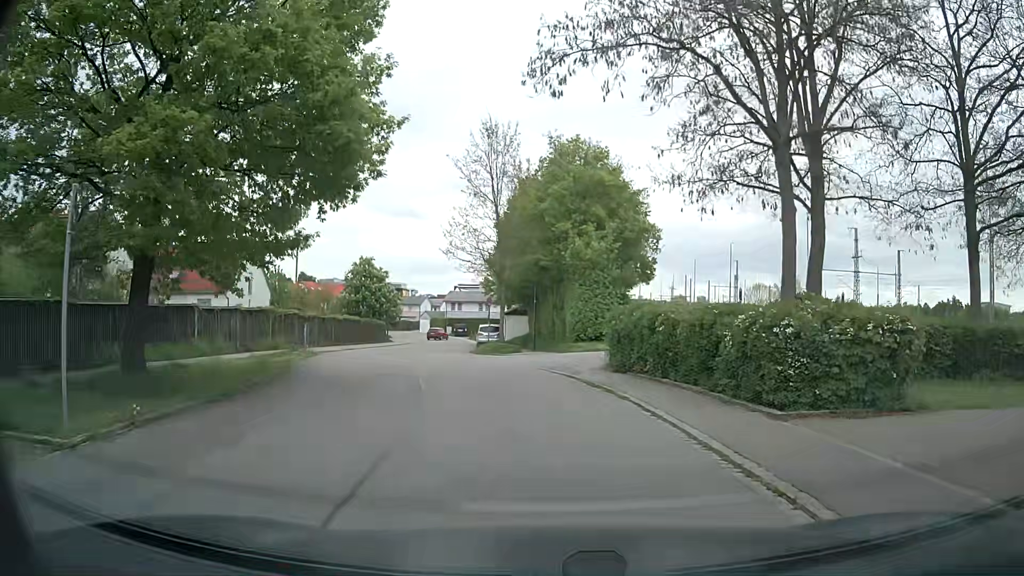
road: residential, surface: asphalt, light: Day
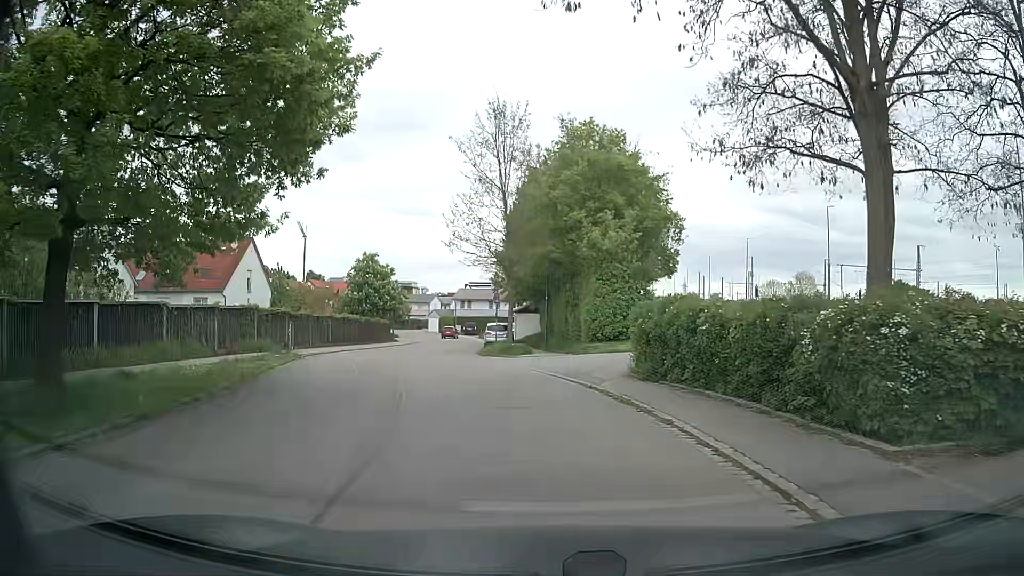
(0.0, +3.1) m; -1°
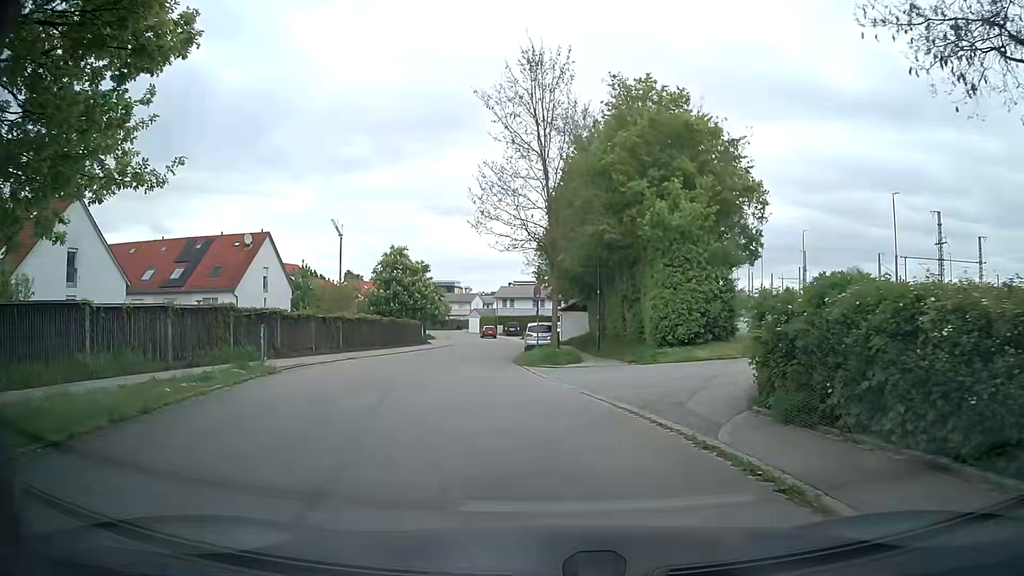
(-0.1, +6.5) m; -4°
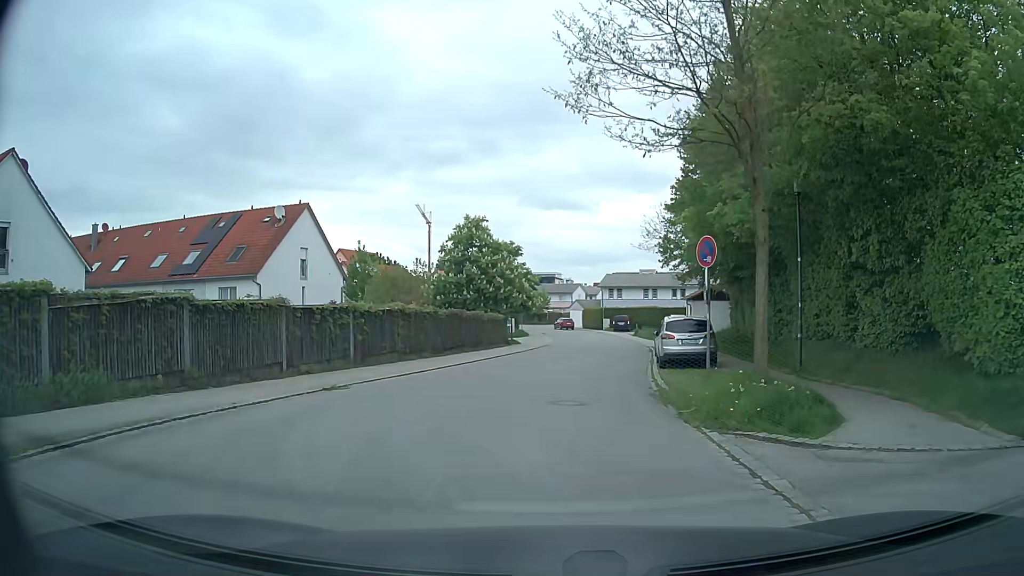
(-1.1, +14.2) m; -8°
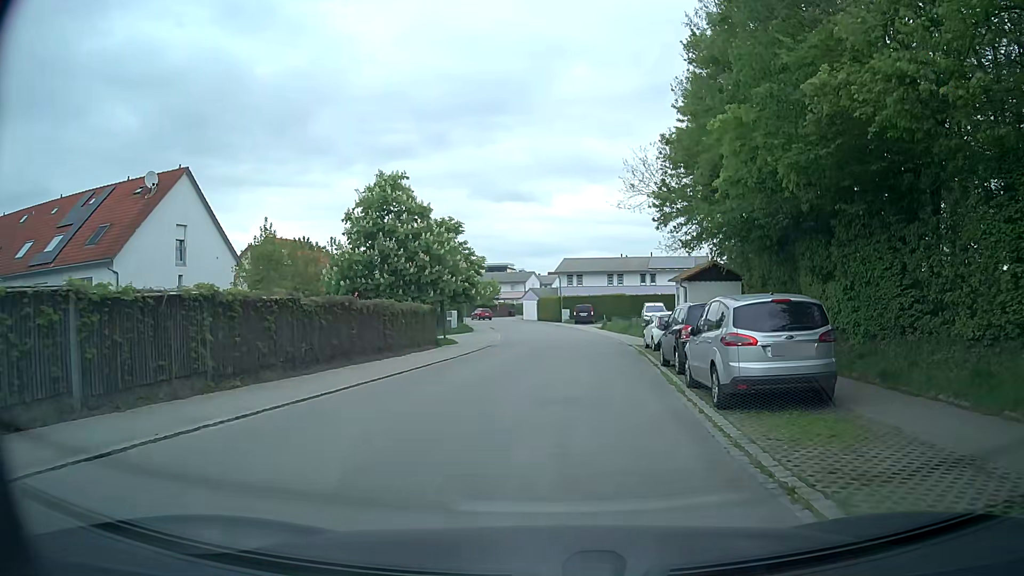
(+0.4, +11.8) m; +5°
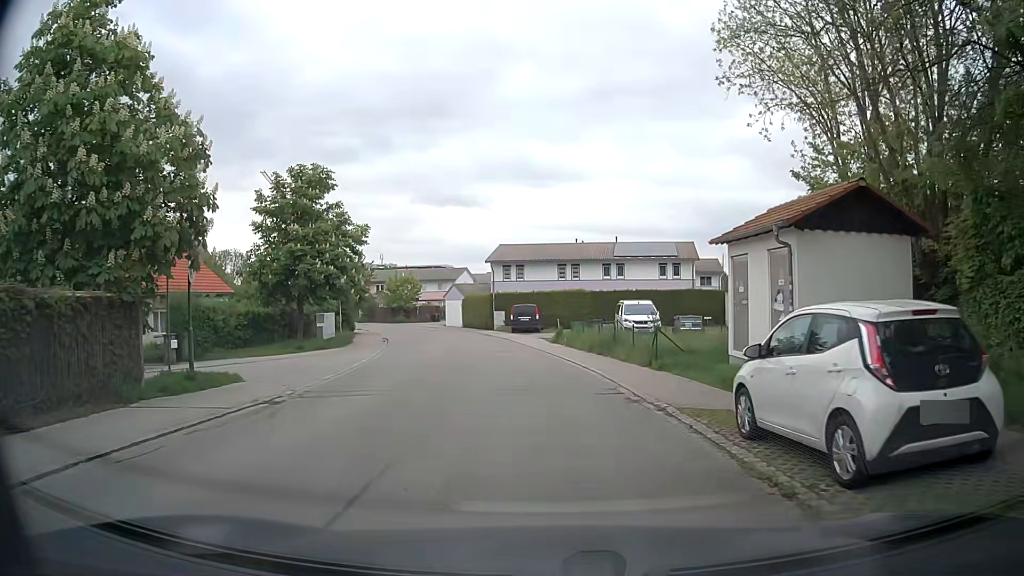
(+0.7, +20.9) m; +4°
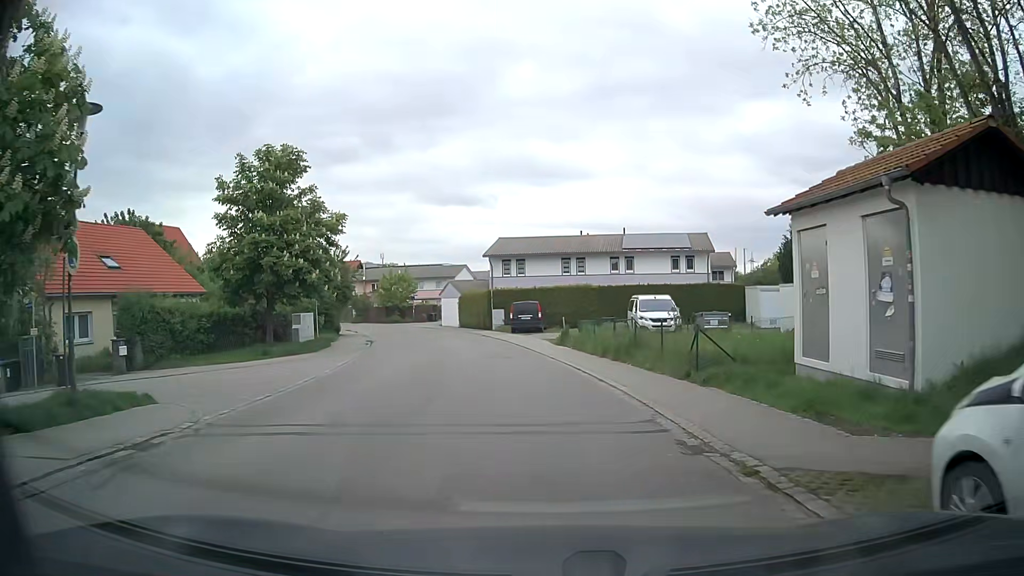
(0.0, +4.4) m; 0°
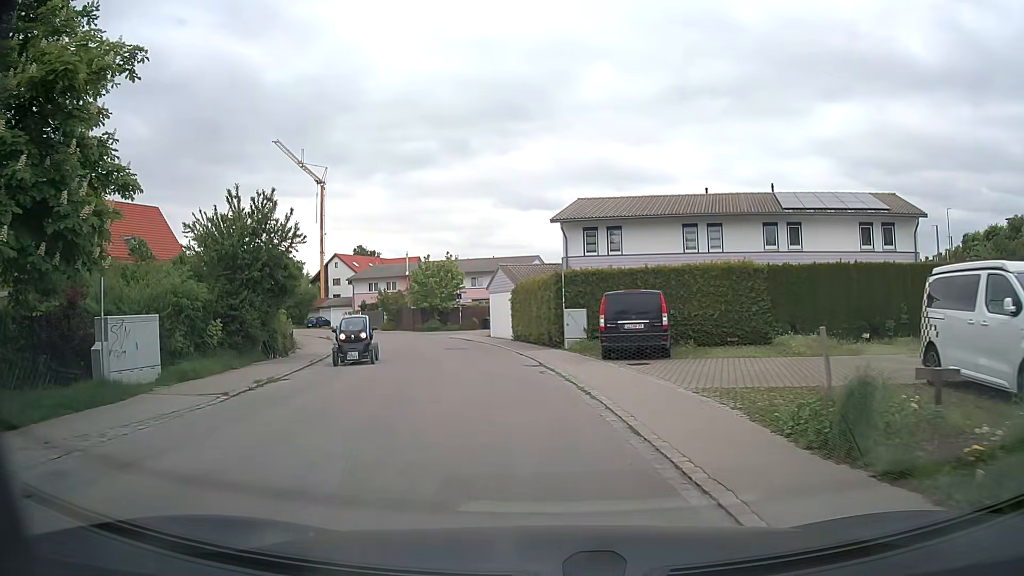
(-1.2, +21.5) m; -8°
(0, +10) (-2, +20) (-4, +30) (-7, +39) (-11, +48) (-15, +57) (-21, +66) (-27, +73) (-35, +79) (-43, +85) m
